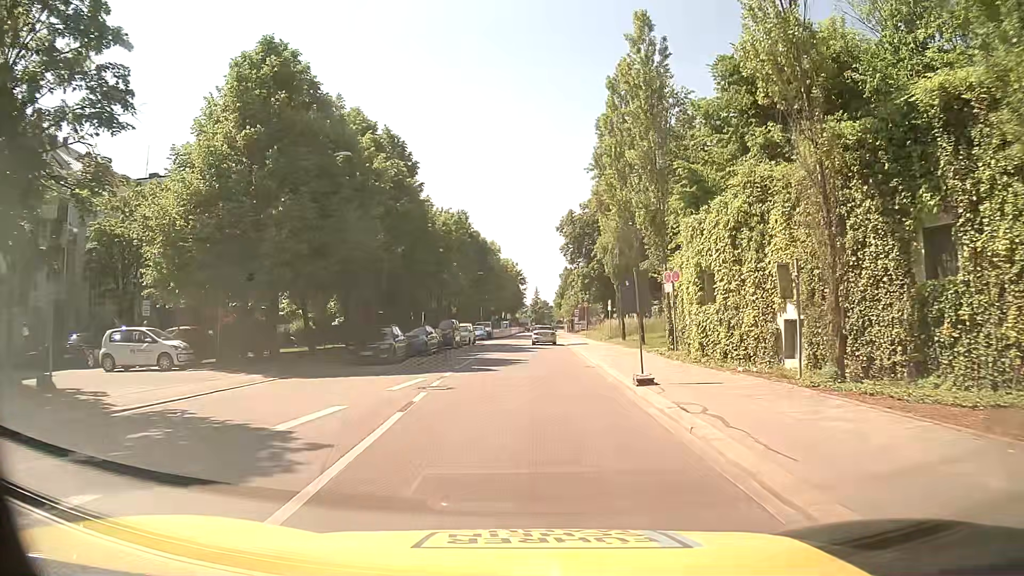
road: secondary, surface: asphalt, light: Day
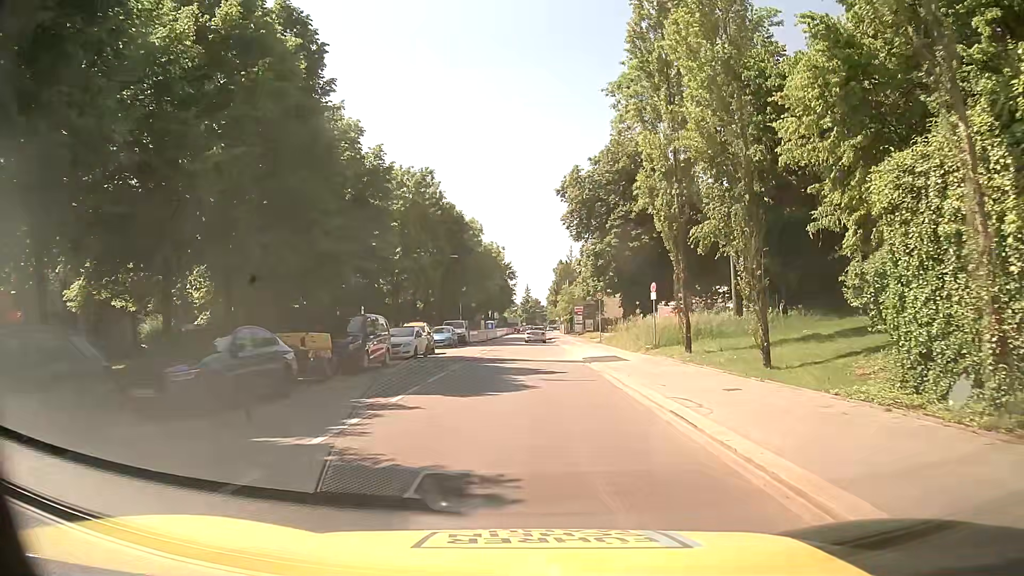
(+0.3, +20.9) m; +1°
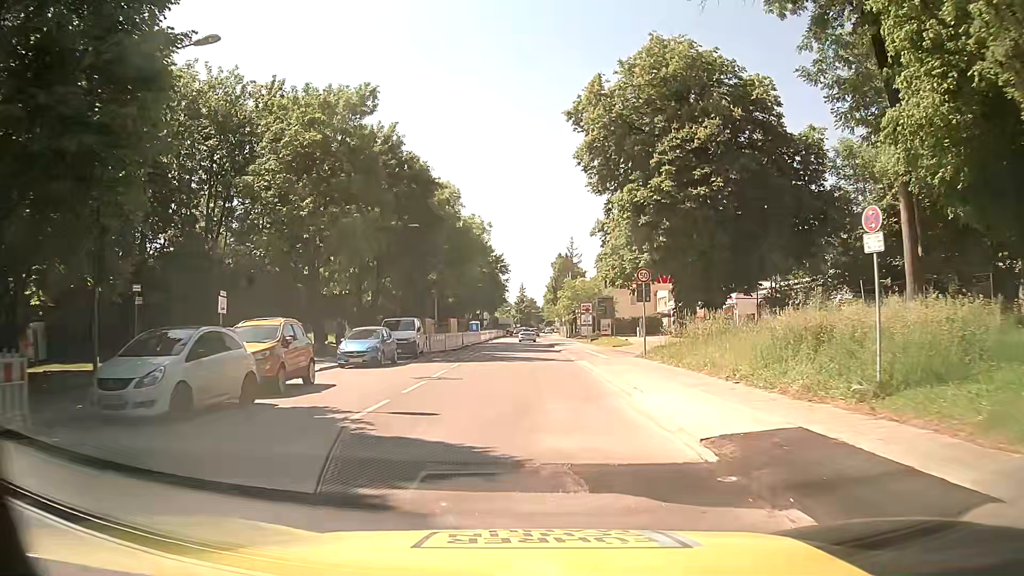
(+0.1, +20.6) m; +1°
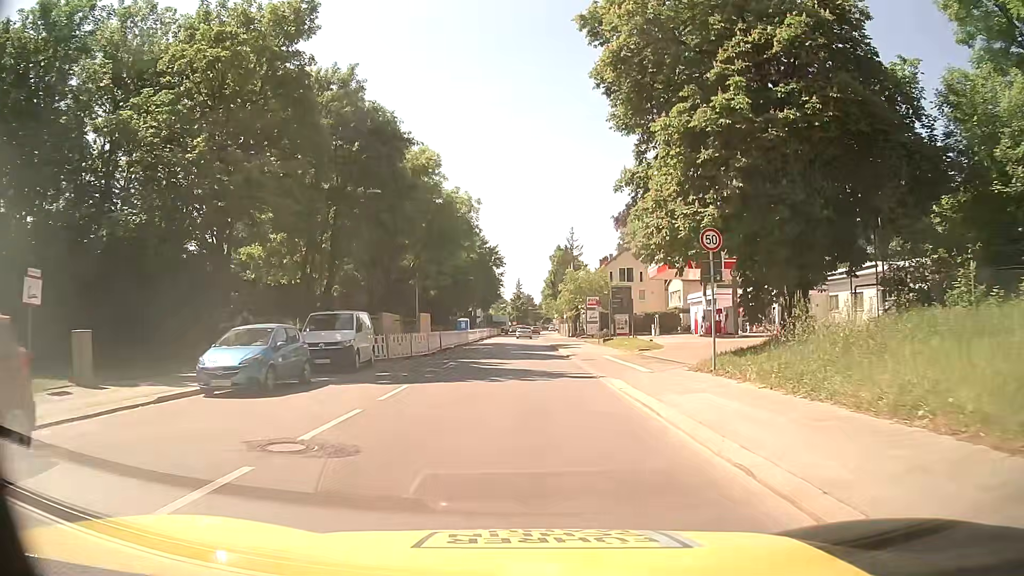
(-0.1, +11.0) m; 0°
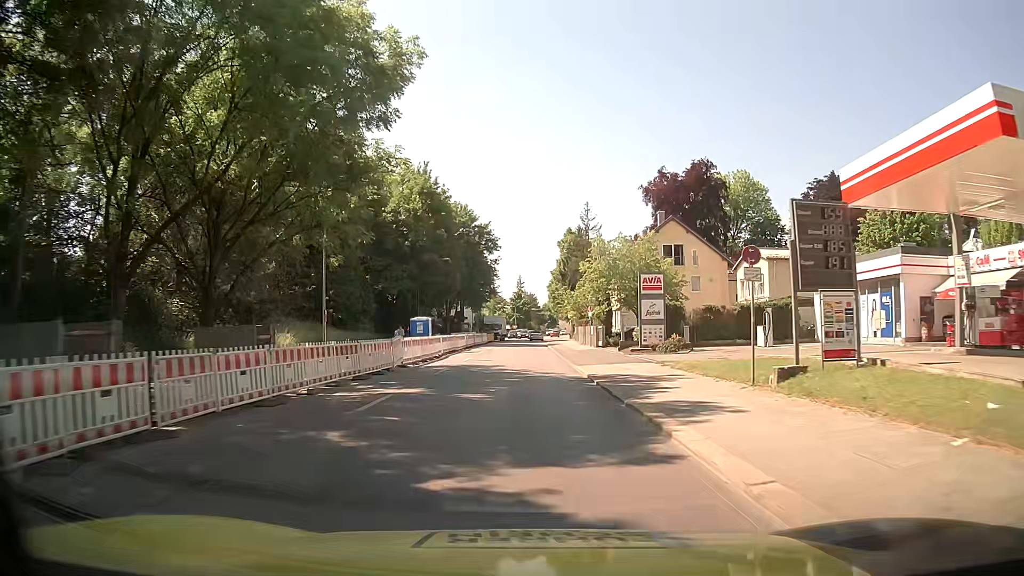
(-0.2, +30.7) m; 0°
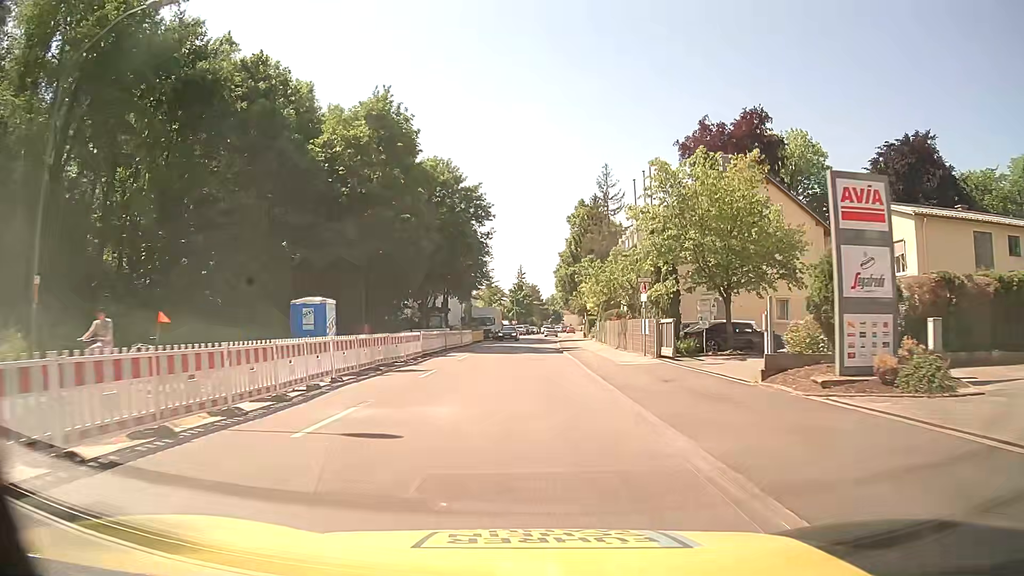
(-0.2, +22.7) m; -1°
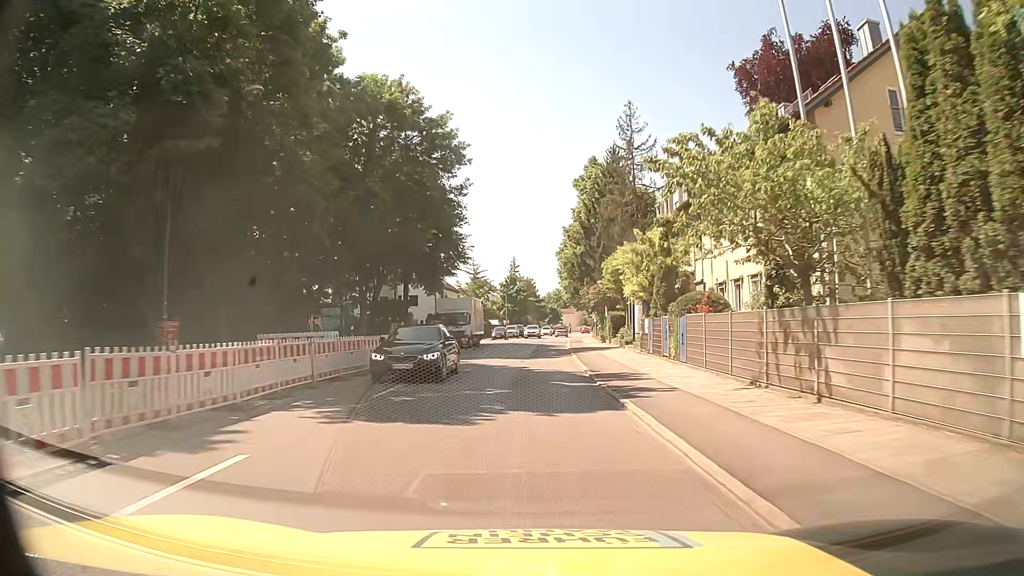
(+0.2, +23.7) m; +1°
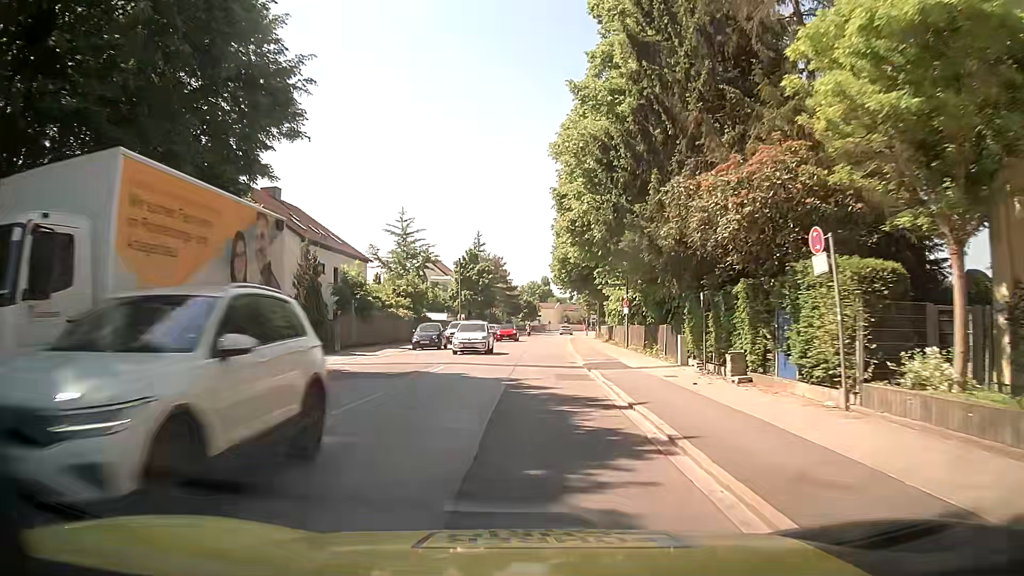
(+0.7, +39.6) m; +3°
(0, +10) (0, +20) (0, +30) (0, +40) (+1, +50) (+1, +60) (+2, +70) (+3, +80) (+3, +90) (+4, +100) m
